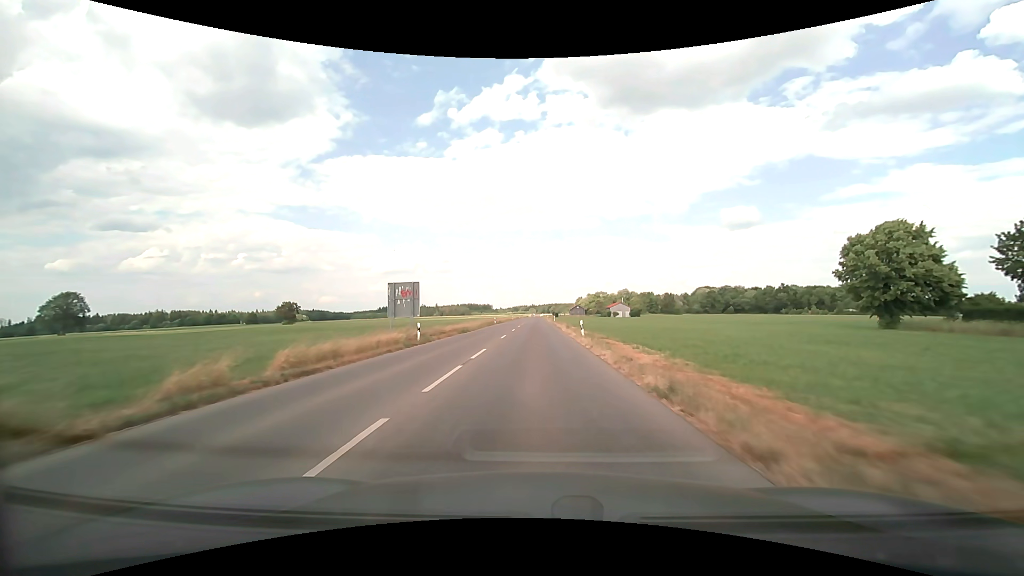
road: tertiary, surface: asphalt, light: Day
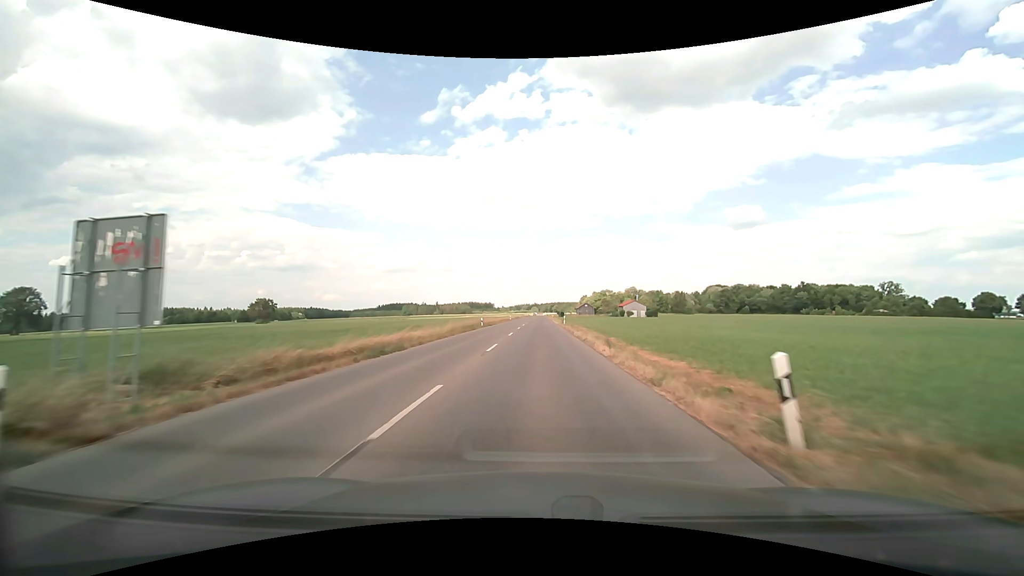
(-0.2, +21.5) m; 0°
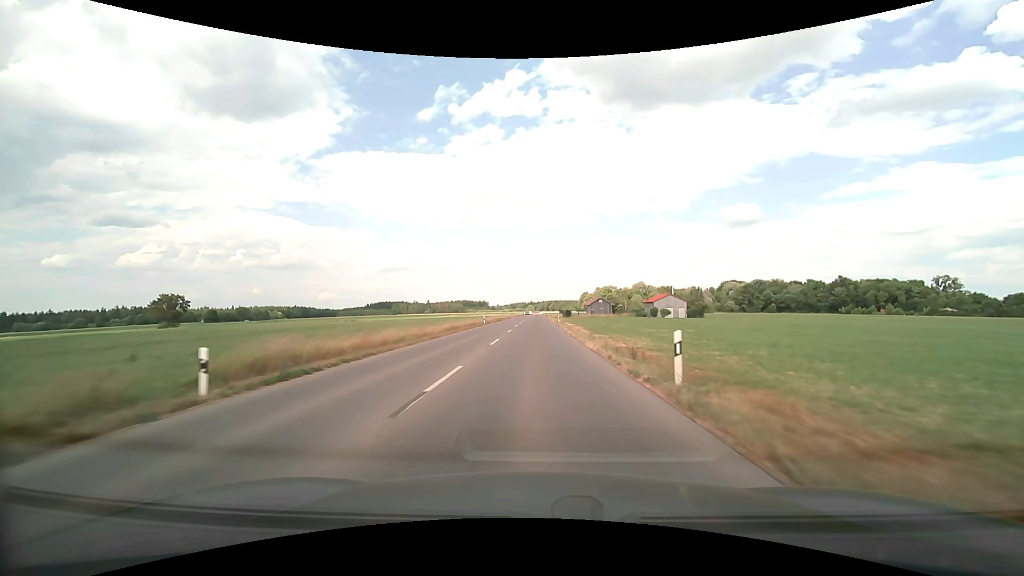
(+0.2, +45.1) m; 0°
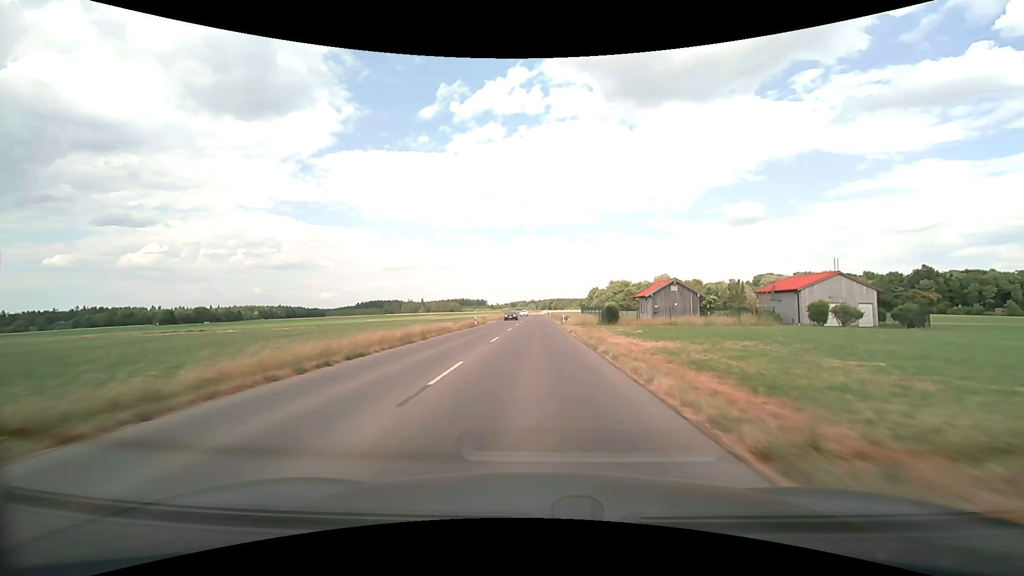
(-0.2, +59.8) m; 0°
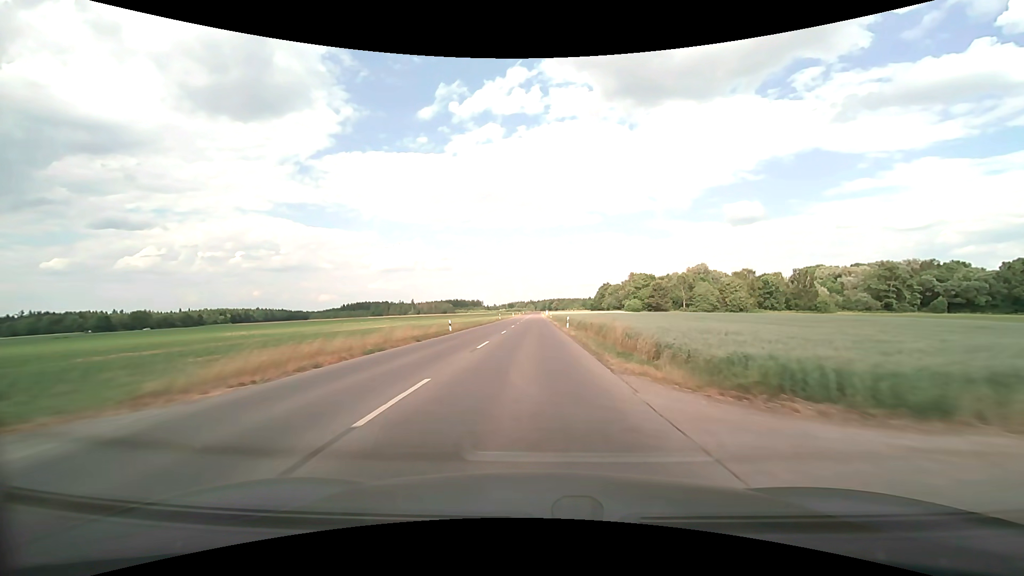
(+0.2, +63.1) m; 0°
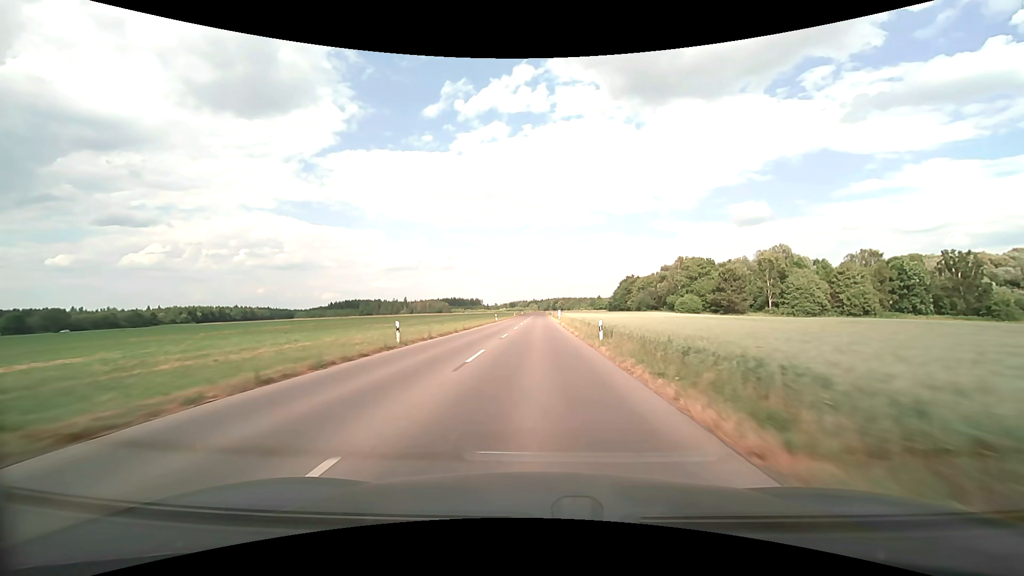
(-0.4, +65.9) m; 0°
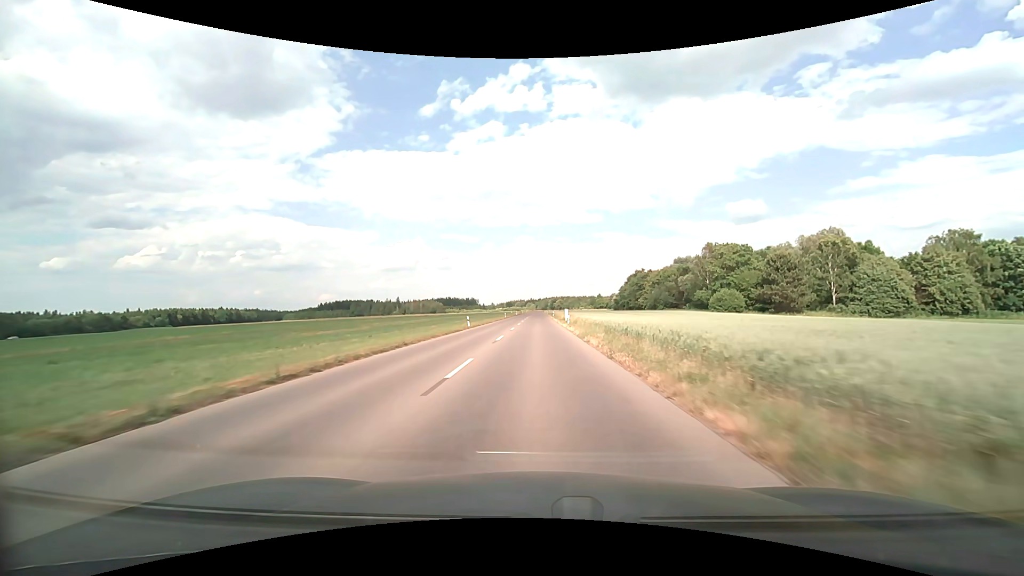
(+0.1, +27.1) m; 0°
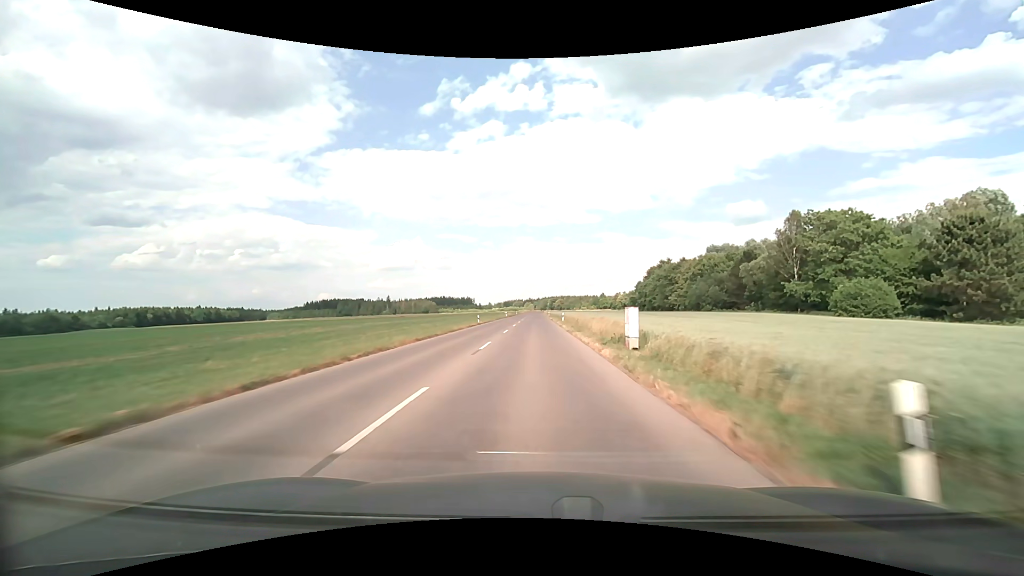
(+0.1, +41.3) m; 0°
(0, +10) (0, +20) (0, +30) (0, +40) (0, +50) (0, +60) (0, +70) (0, +80) (0, +90) (0, +100) m
